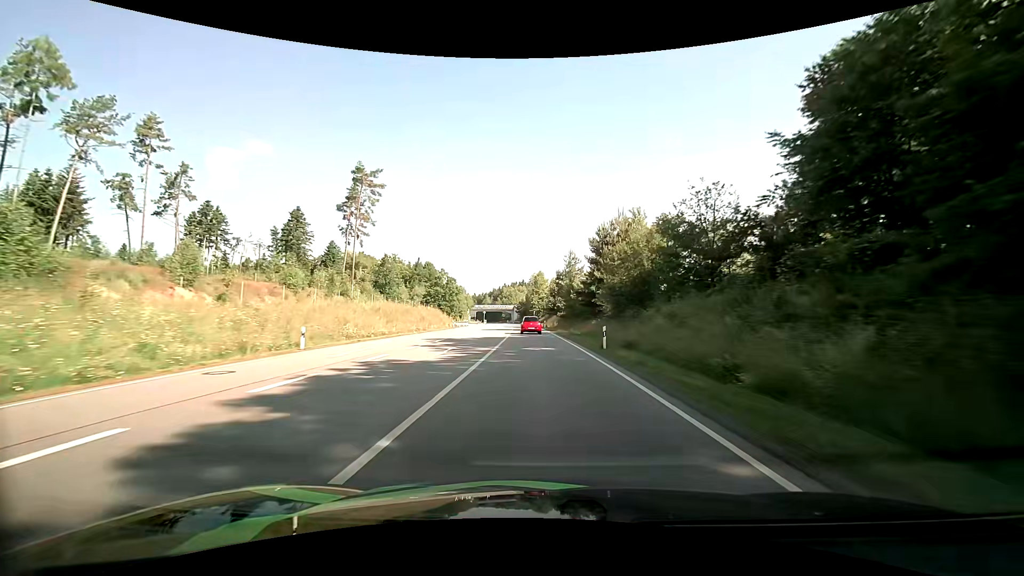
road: primary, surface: asphalt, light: Day
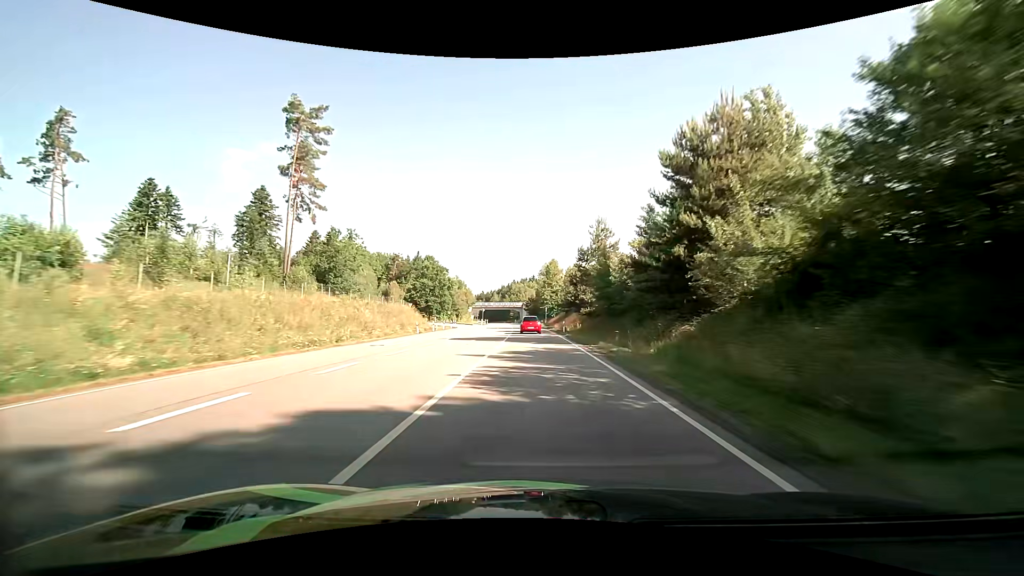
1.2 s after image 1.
(-0.3, +27.2) m; -1°
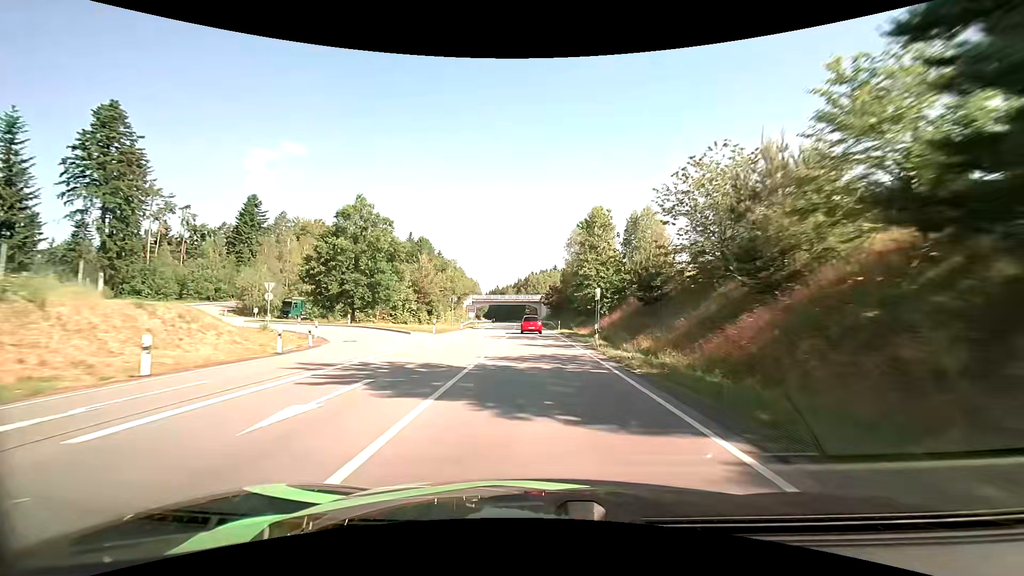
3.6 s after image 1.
(-1.2, +54.7) m; -2°
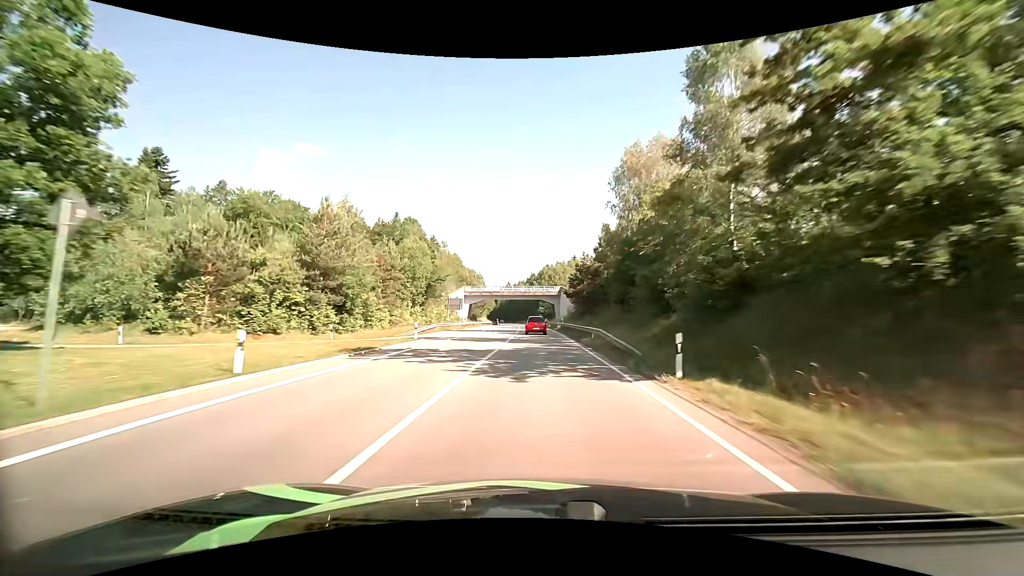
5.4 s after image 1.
(-0.6, +40.9) m; -2°
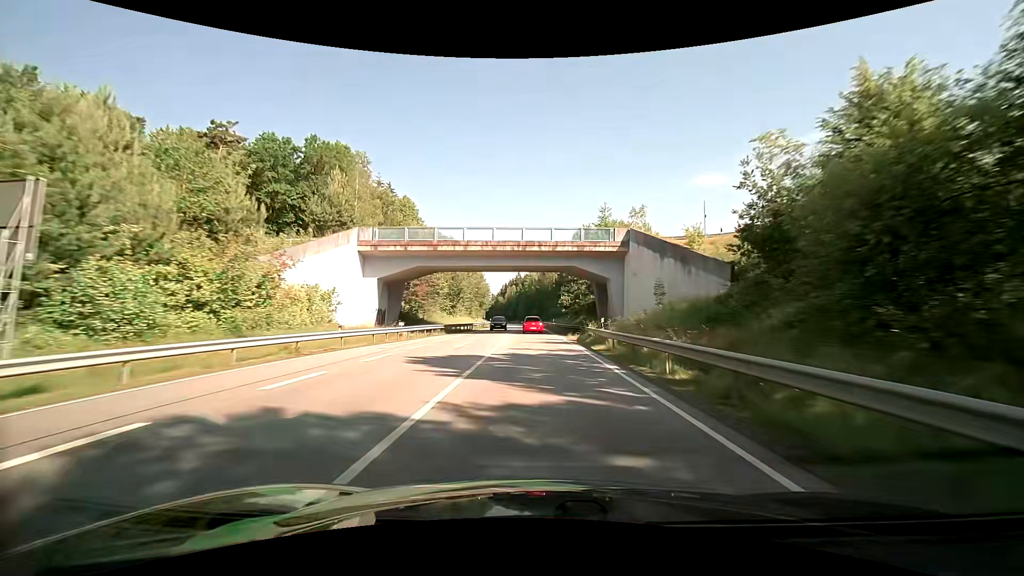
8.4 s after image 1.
(-1.0, +68.2) m; -2°
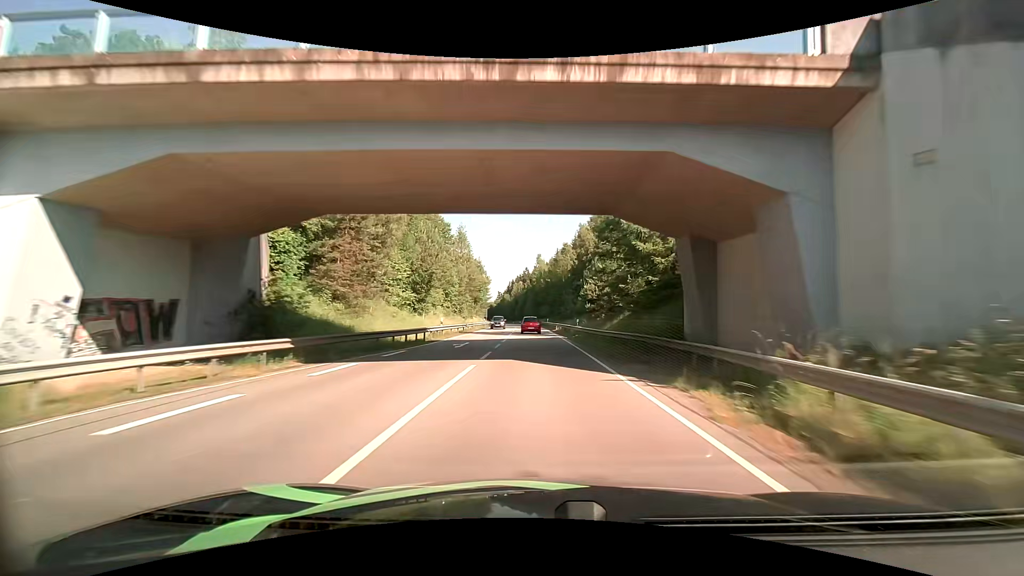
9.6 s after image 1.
(-0.2, +27.7) m; -1°
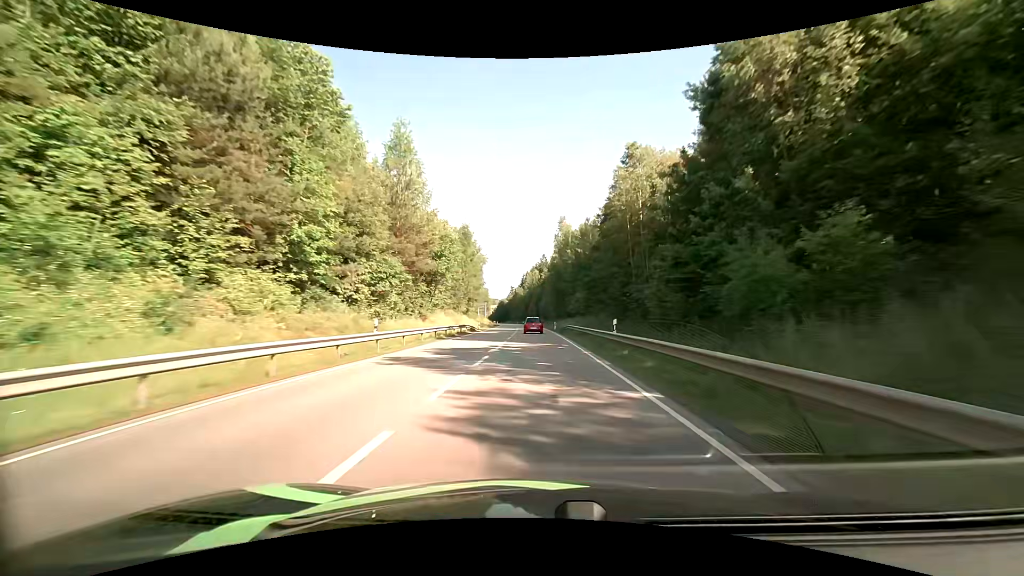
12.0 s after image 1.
(-0.8, +56.4) m; -2°
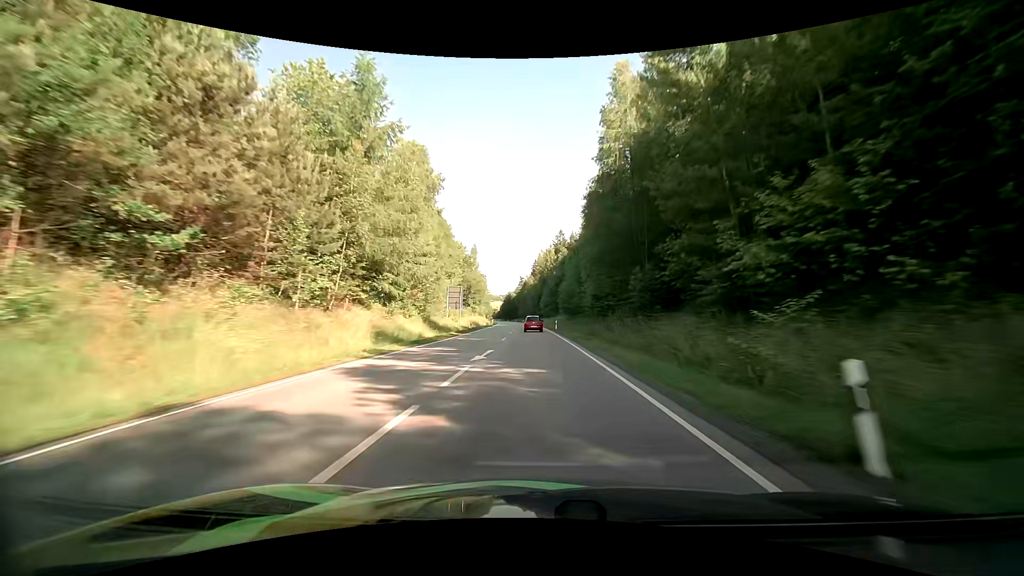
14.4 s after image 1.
(-1.1, +57.9) m; -2°
(0, +10) (0, +20) (0, +30) (-1, +40) (-1, +50) (-1, +60) (-2, +70) (-2, +80) (-3, +90) (-3, +100) m
